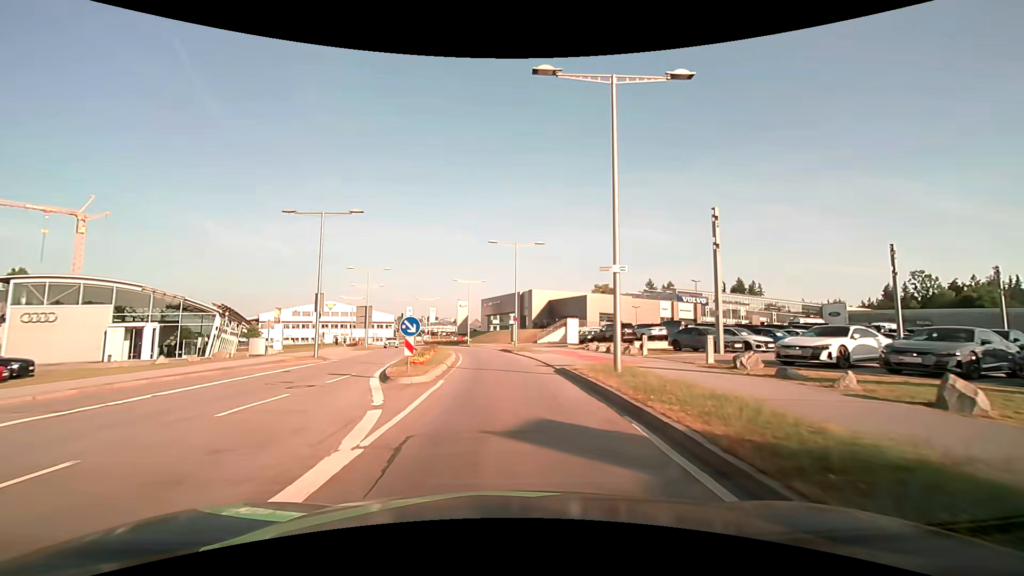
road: secondary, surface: asphalt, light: Day
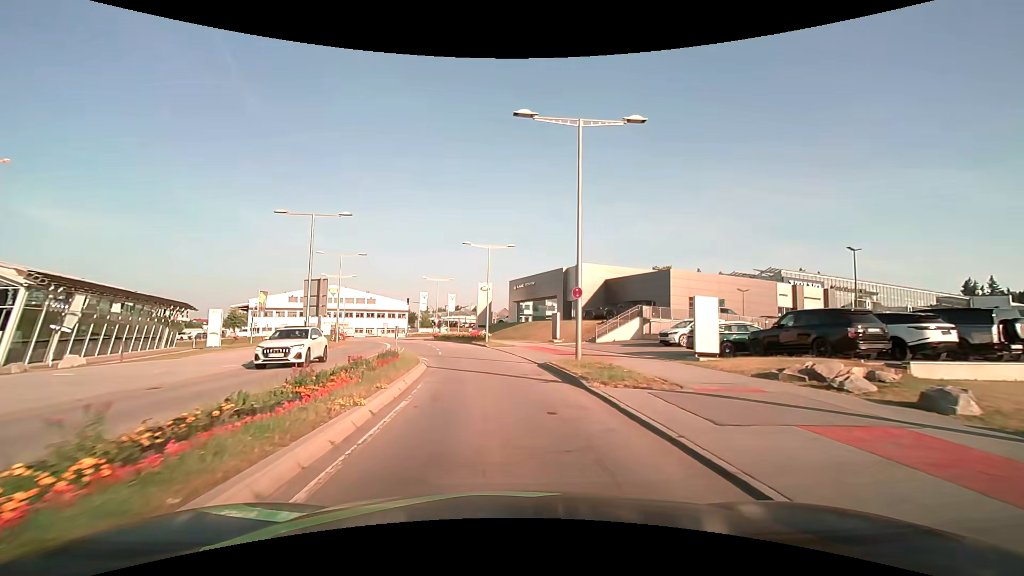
(-0.4, +24.3) m; -4°
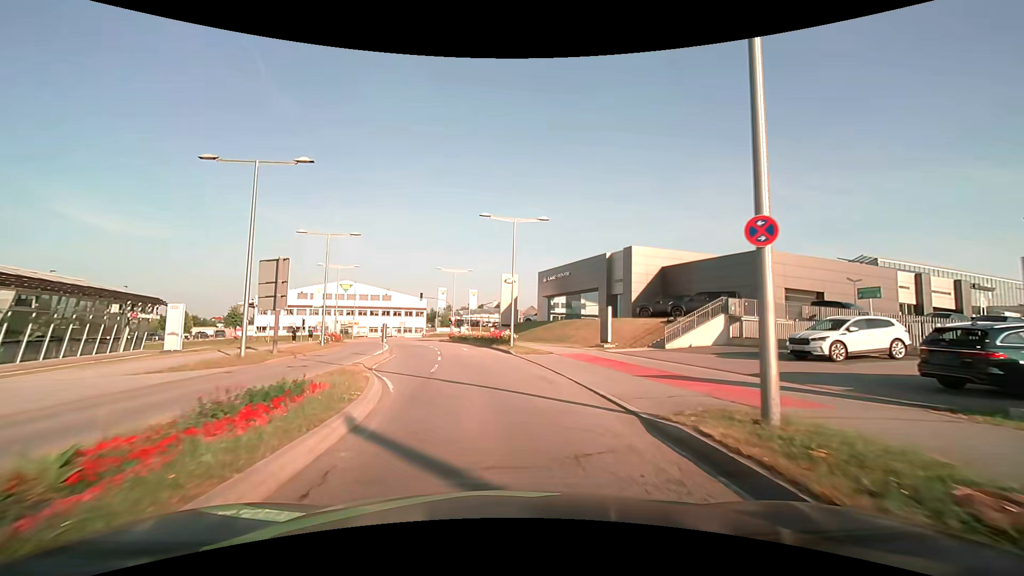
(-0.3, +11.2) m; -3°
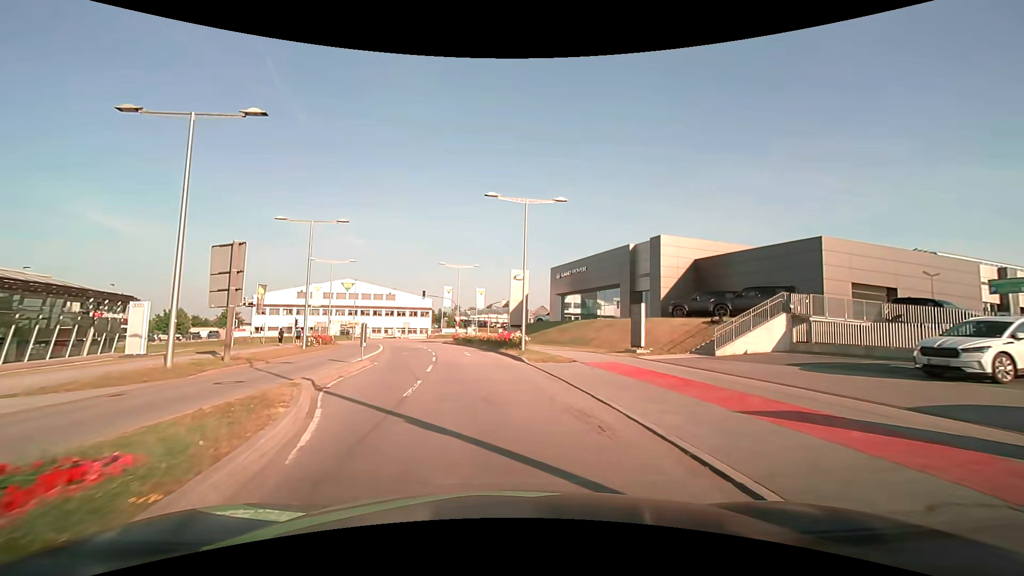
(0.0, +5.5) m; -1°
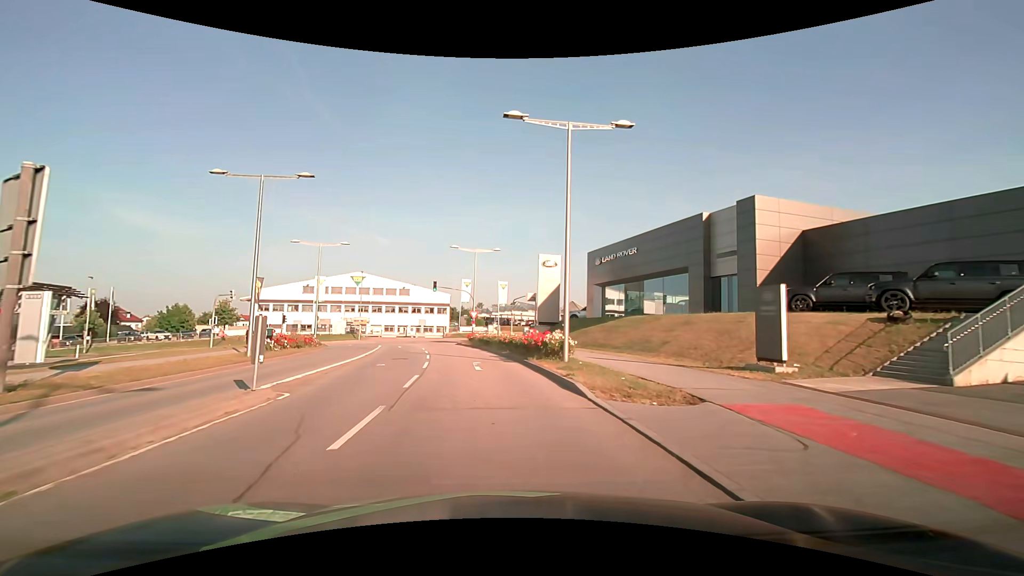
(-0.2, +10.7) m; -3°
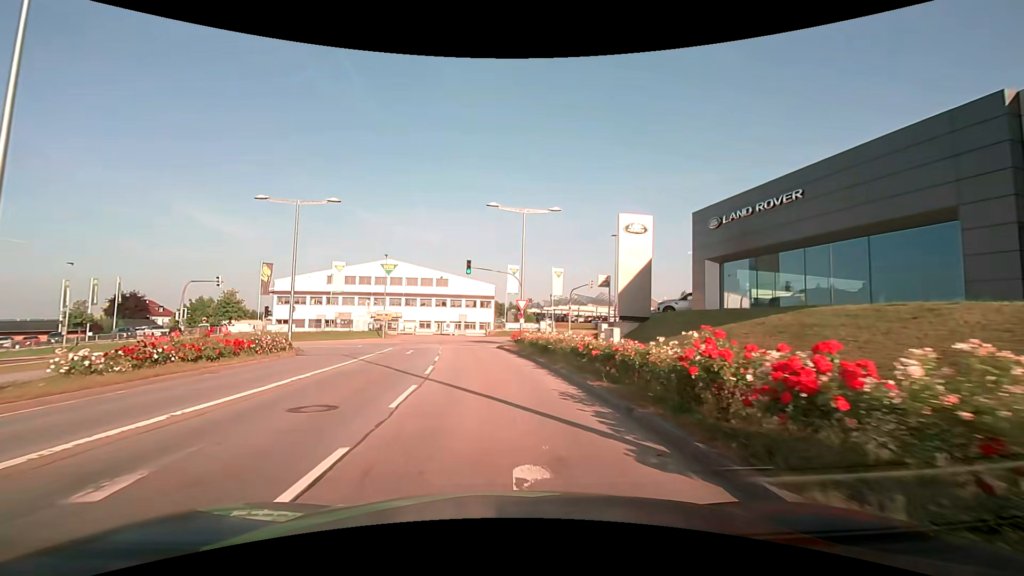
(-0.7, +15.3) m; -5°
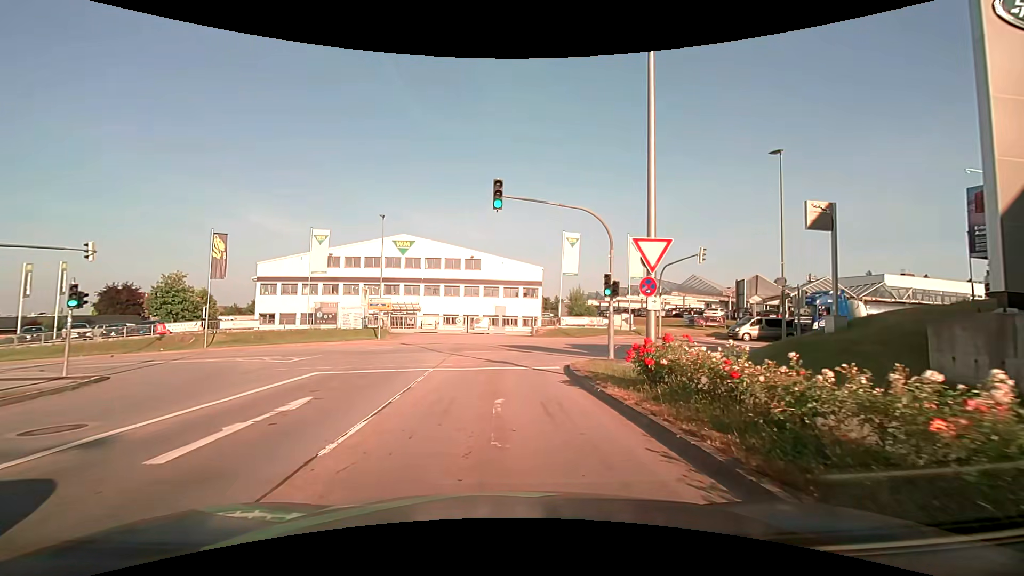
(-1.2, +21.0) m; -6°
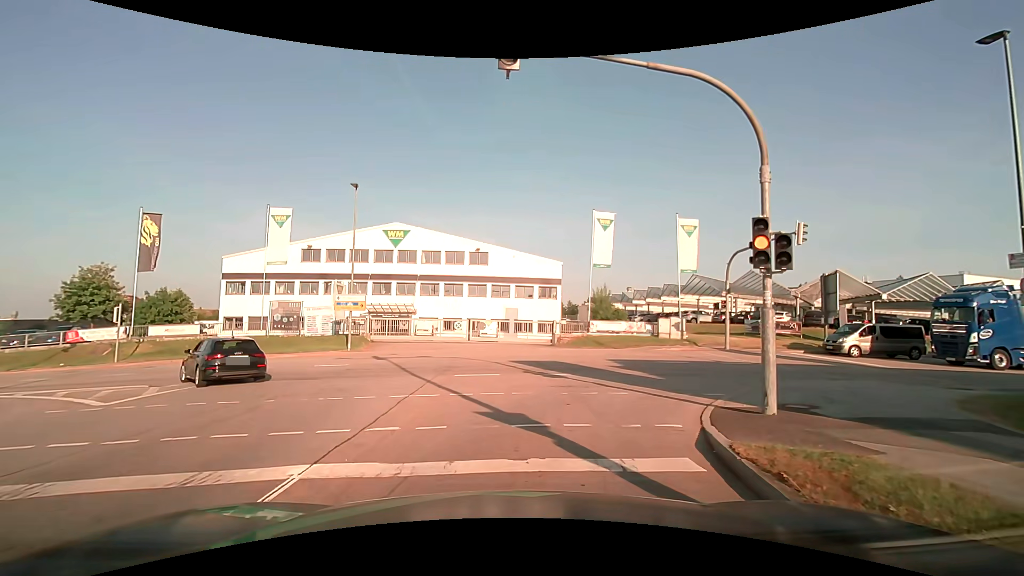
(0.0, +10.4) m; -1°
